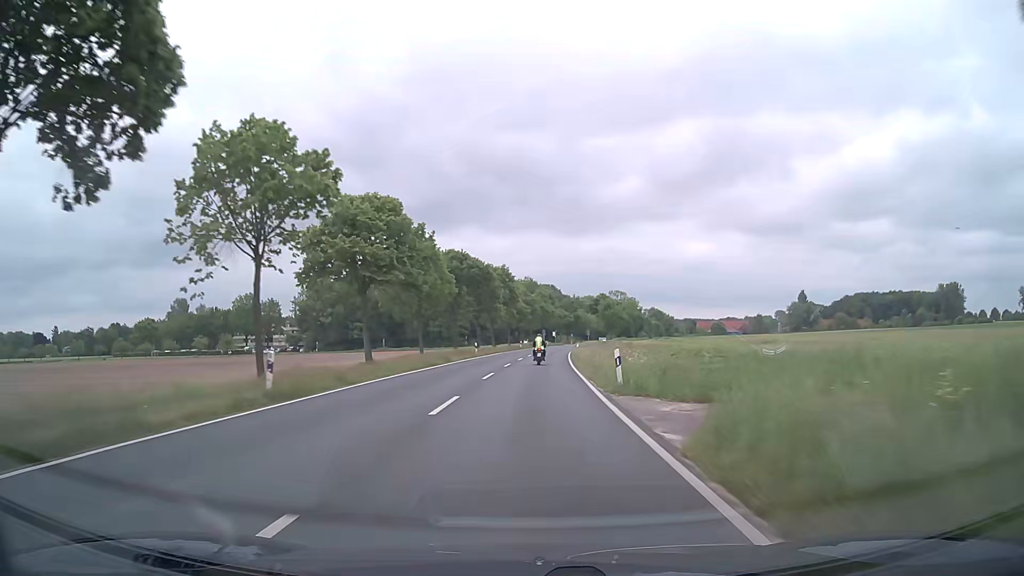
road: secondary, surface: asphalt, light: Day
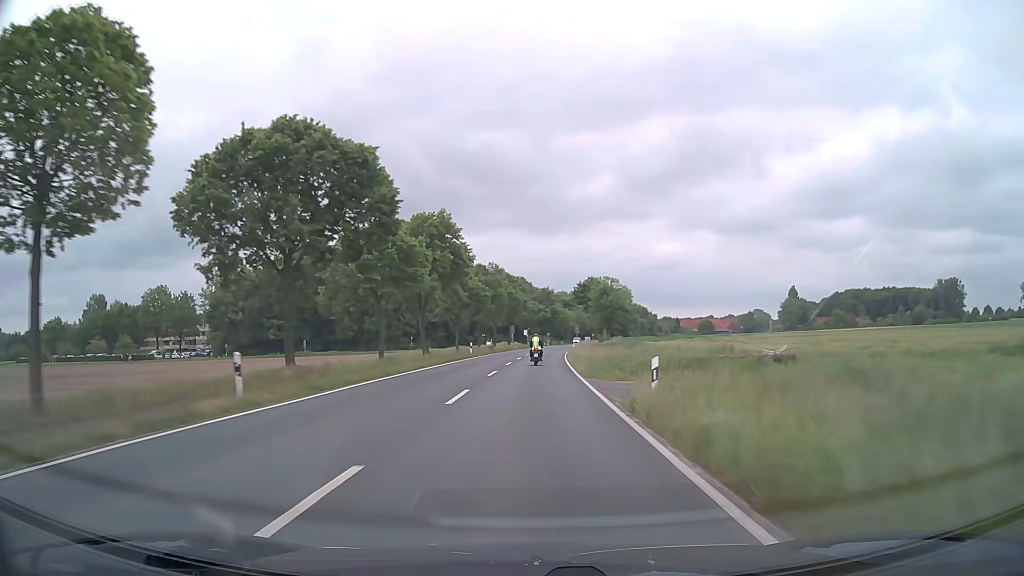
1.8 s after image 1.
(+1.2, +42.0) m; +3°
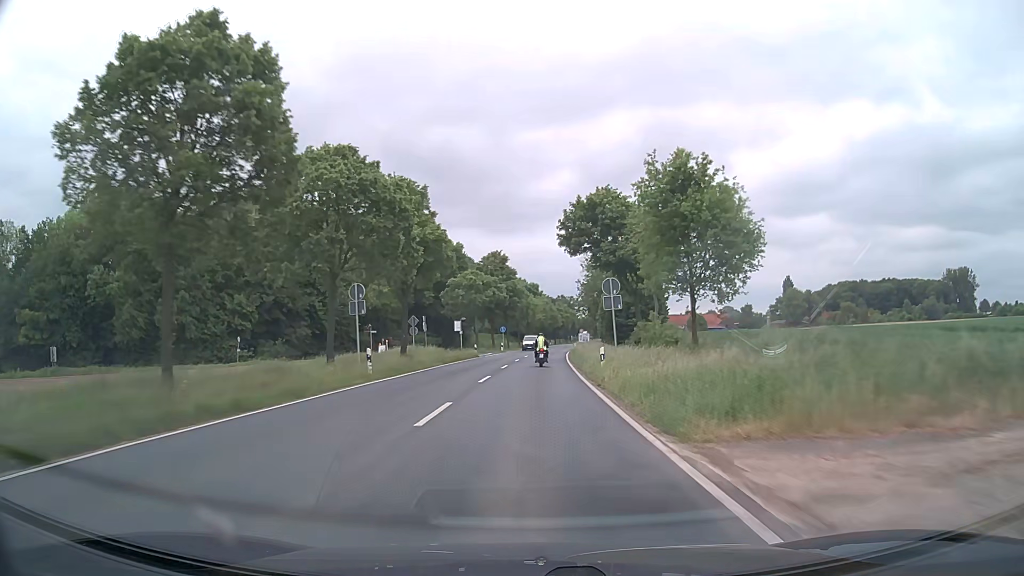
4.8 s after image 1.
(+2.7, +69.7) m; +4°
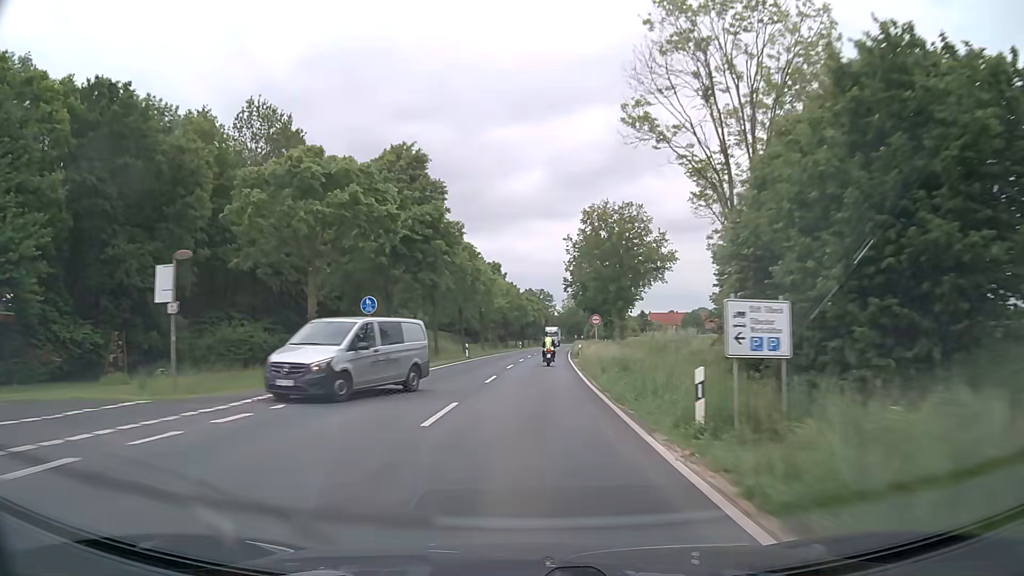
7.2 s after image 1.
(+1.5, +54.9) m; +3°
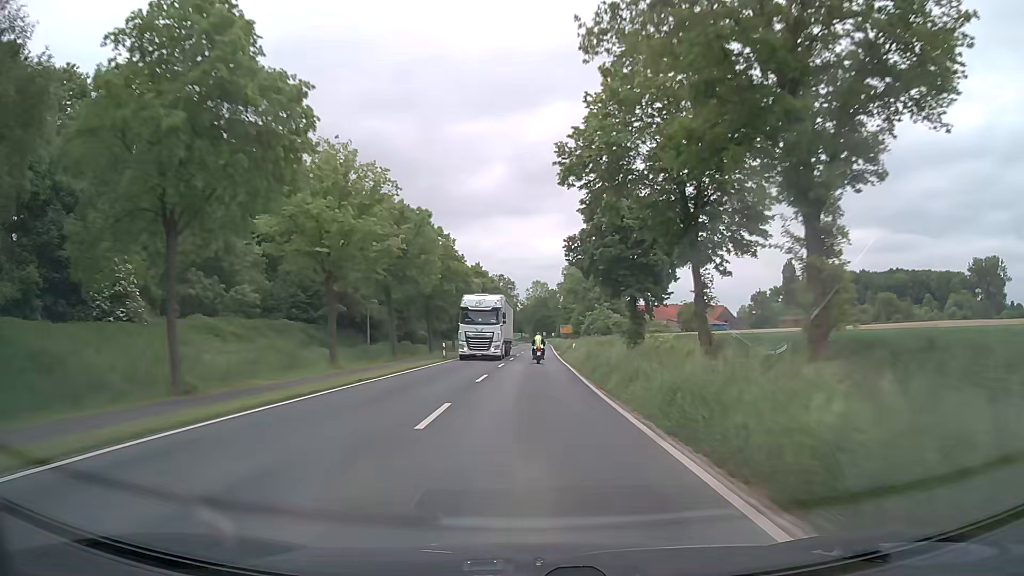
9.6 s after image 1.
(+1.9, +56.0) m; +4°
(0, +10) (0, +20) (0, +30) (0, +40) (+1, +50) (+1, +60) (+1, +70) (+1, +80) (+2, +90) (+2, +100) m
